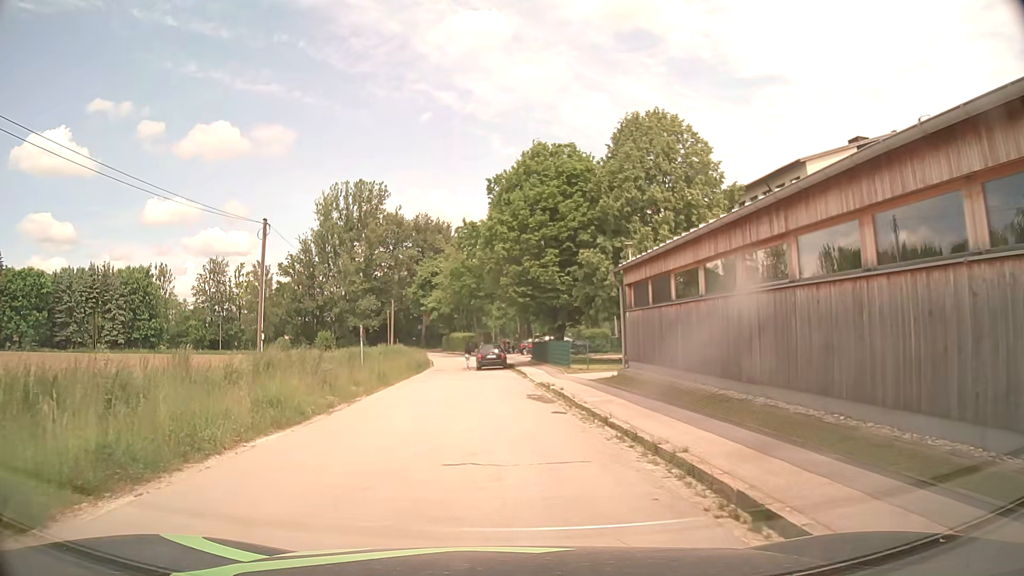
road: tertiary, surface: asphalt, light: Day
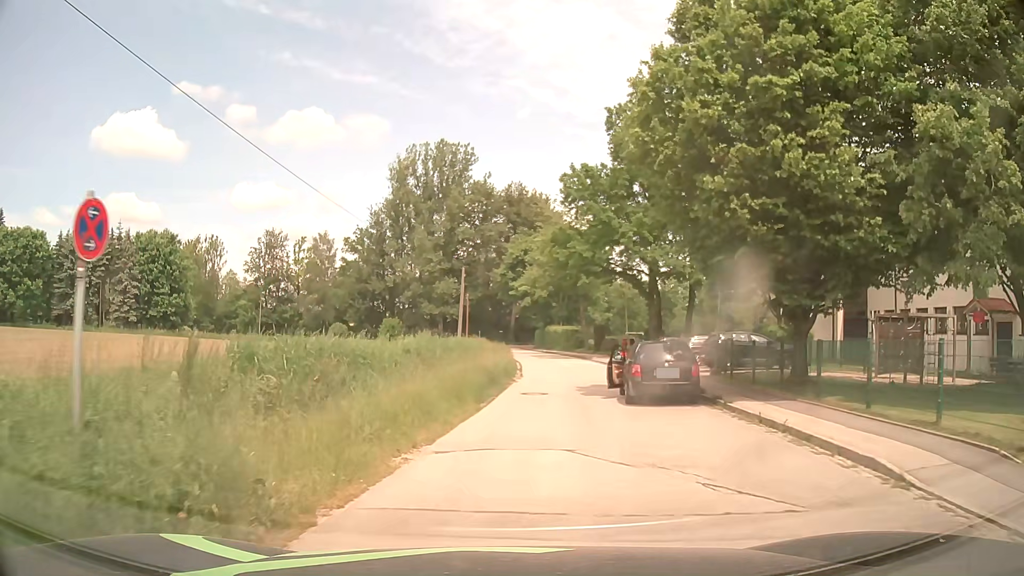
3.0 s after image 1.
(-2.1, +22.6) m; -9°
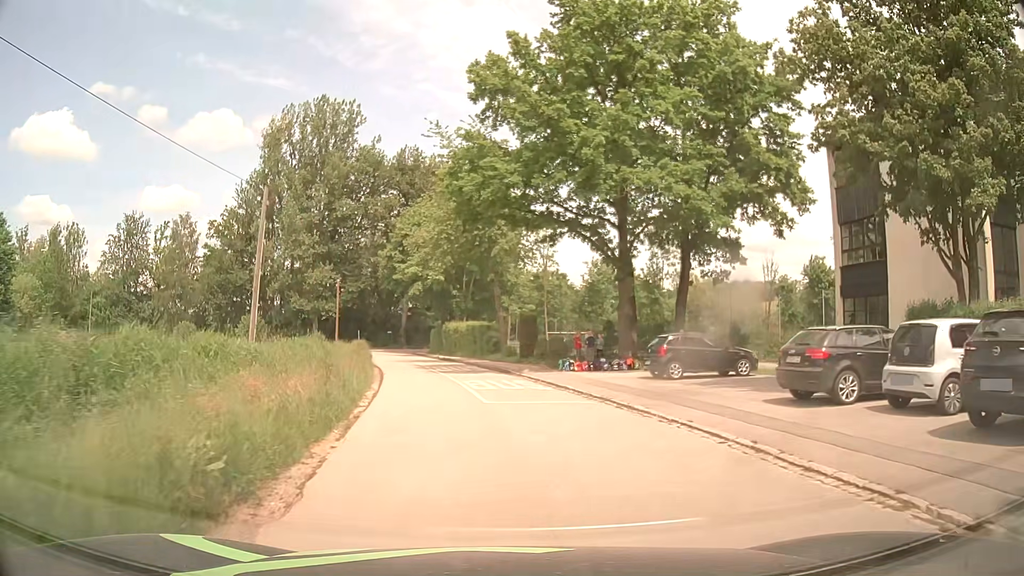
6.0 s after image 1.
(+1.6, +22.3) m; +9°
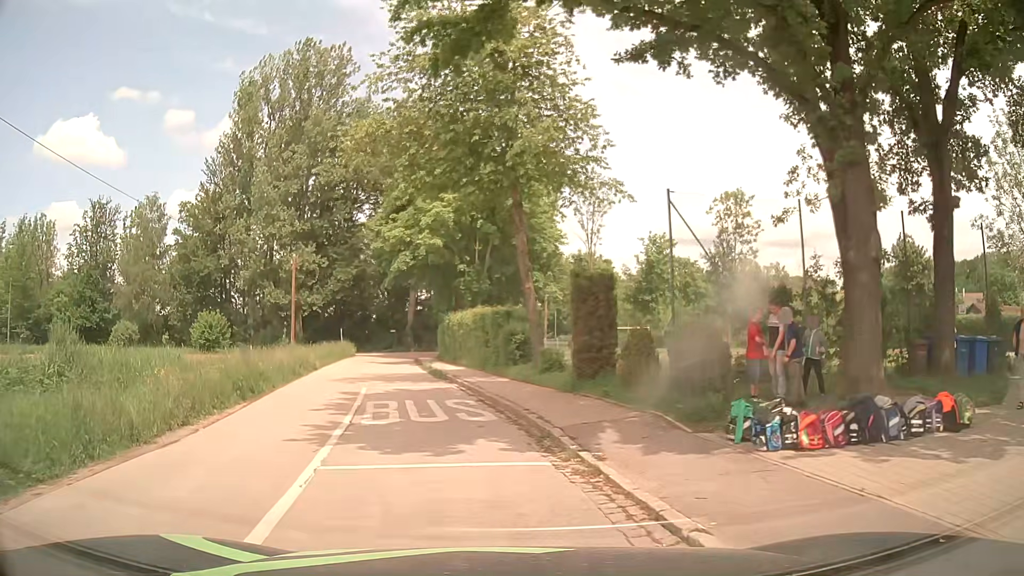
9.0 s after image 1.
(+0.2, +19.7) m; -2°
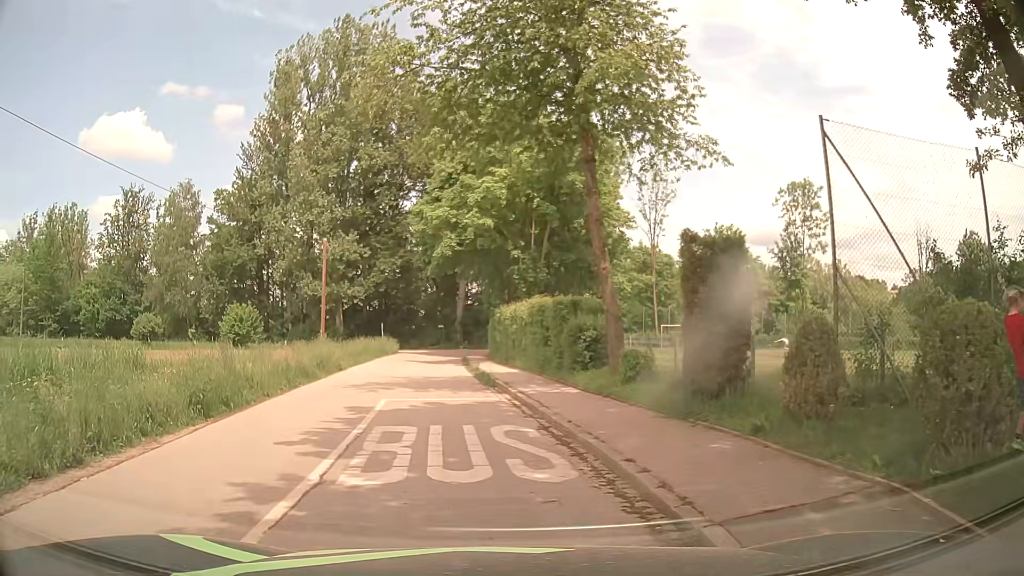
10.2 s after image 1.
(-0.2, +4.8) m; -7°
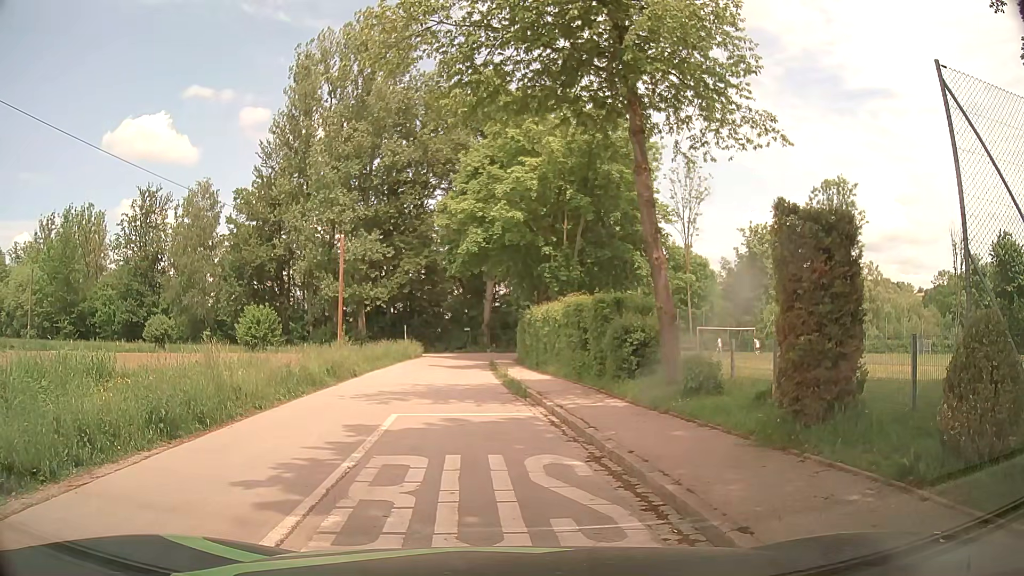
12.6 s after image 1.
(0.0, +2.3) m; 0°
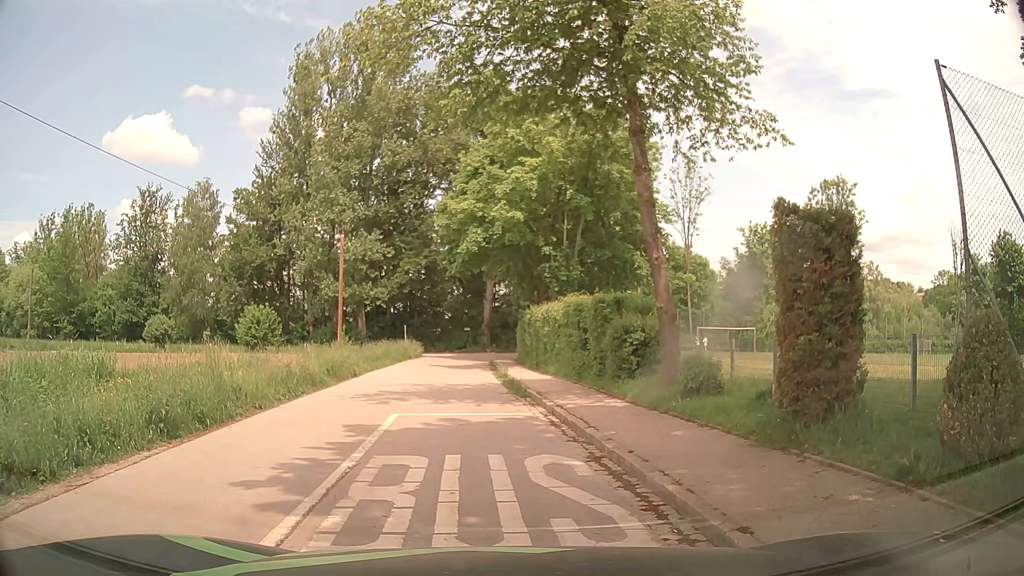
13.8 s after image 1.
(0.0, 0.0) m; 0°
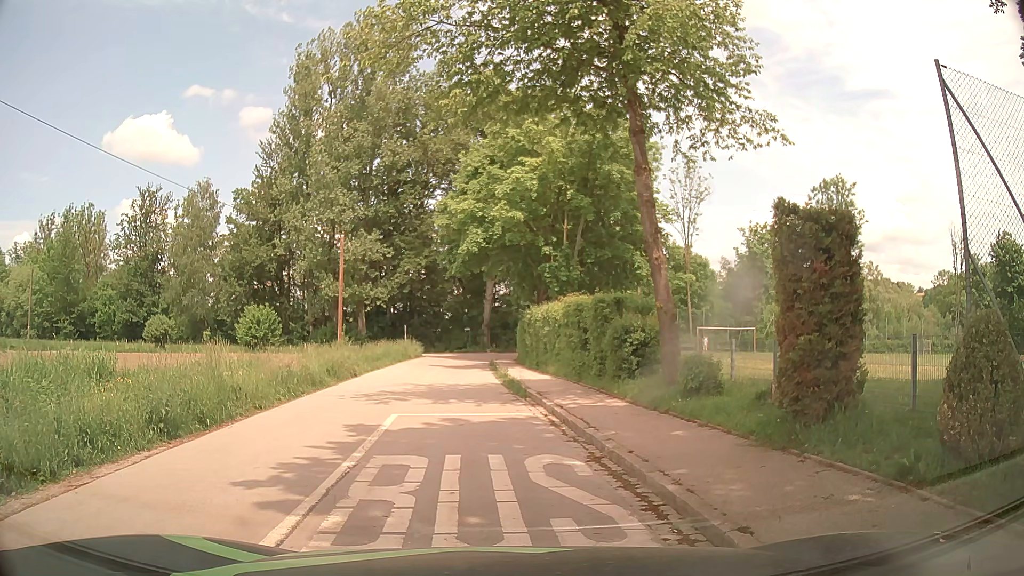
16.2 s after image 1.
(0.0, 0.0) m; 0°
